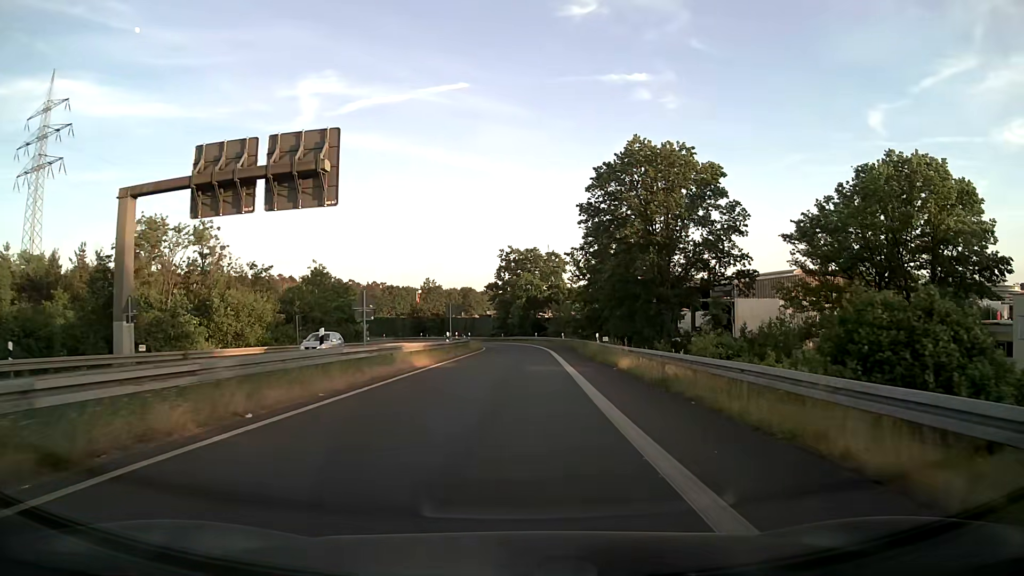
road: motorway_link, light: Day
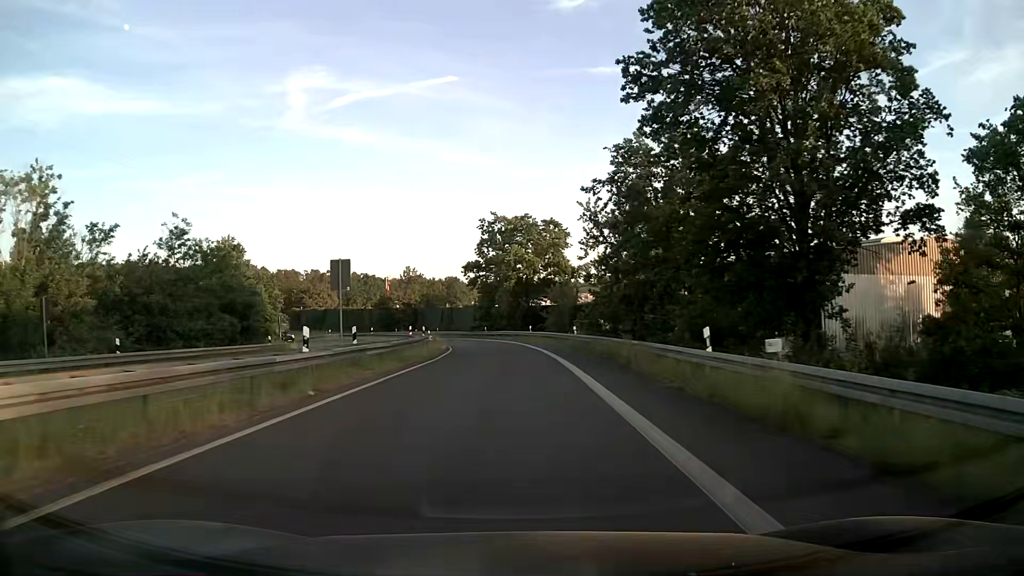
(+0.4, +25.4) m; +1°
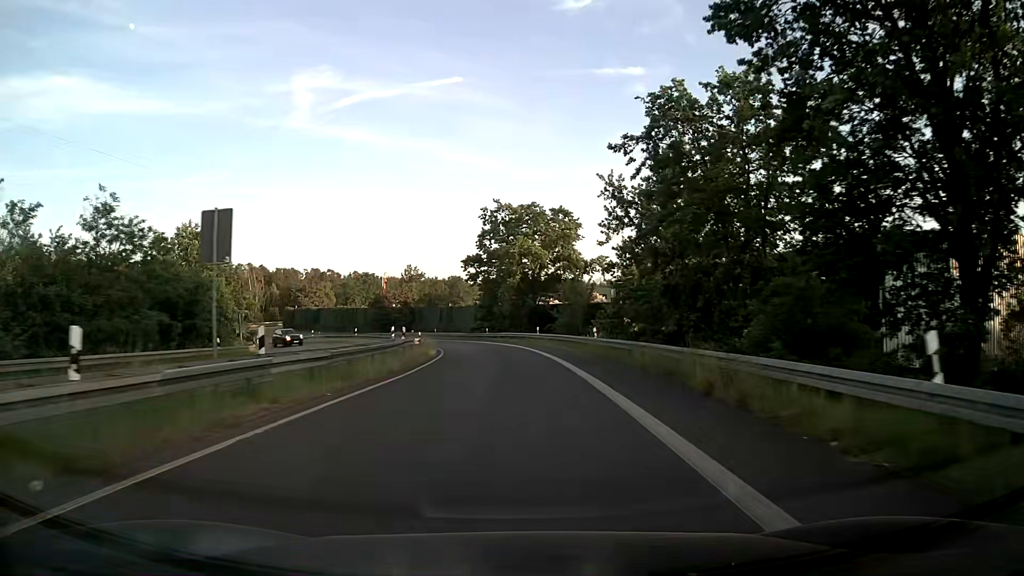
(0.0, +8.6) m; 0°
(0, +10) (0, +20) (-1, +30) (-2, +40) (-3, +50) (-5, +60) (-8, +69) (-11, +79) (-15, +88) (-20, +97) m
